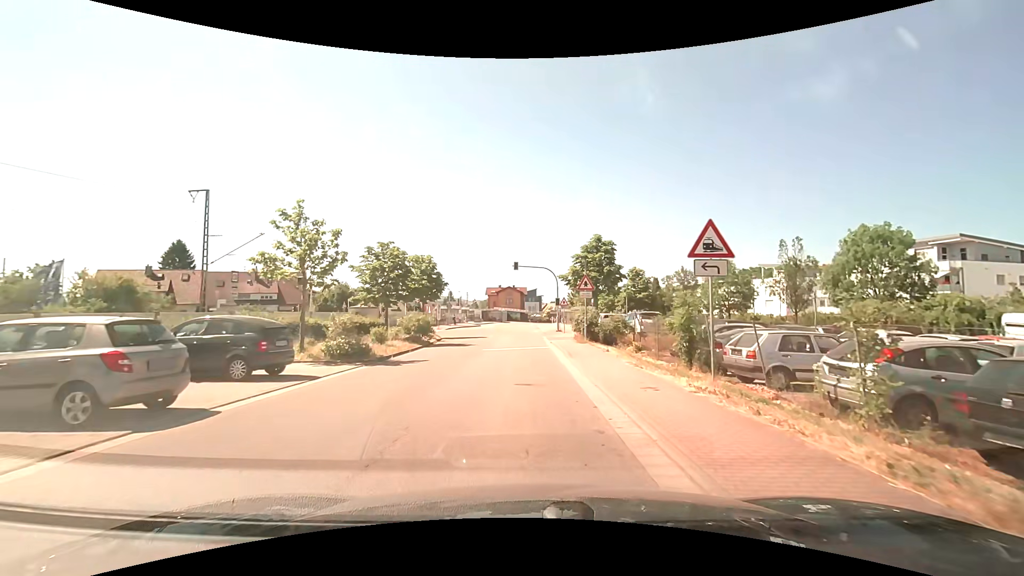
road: unclassified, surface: asphalt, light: Day
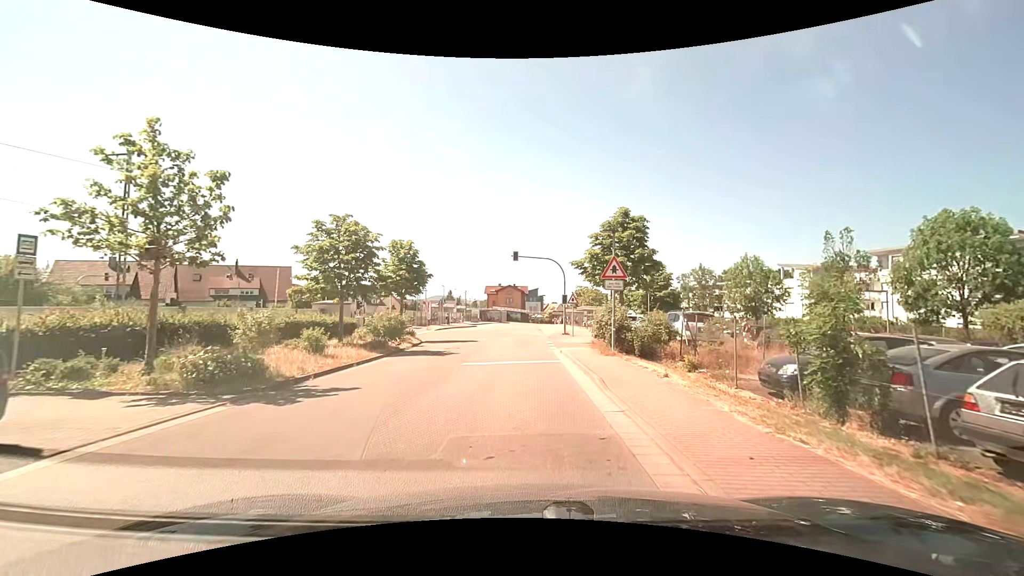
(-0.1, +7.2) m; 0°
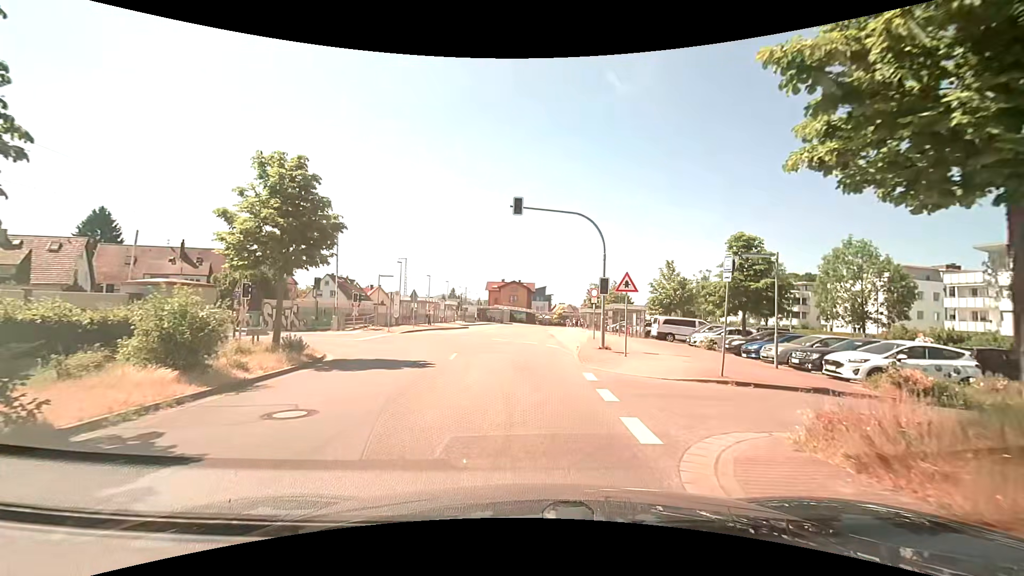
(-0.2, +17.0) m; -1°
(0, +10) (0, +20) (-4, +29) (-13, +34) (-23, +34) (-33, +35) (-43, +35) (-53, +35) (-63, +35) (-73, +33) m
